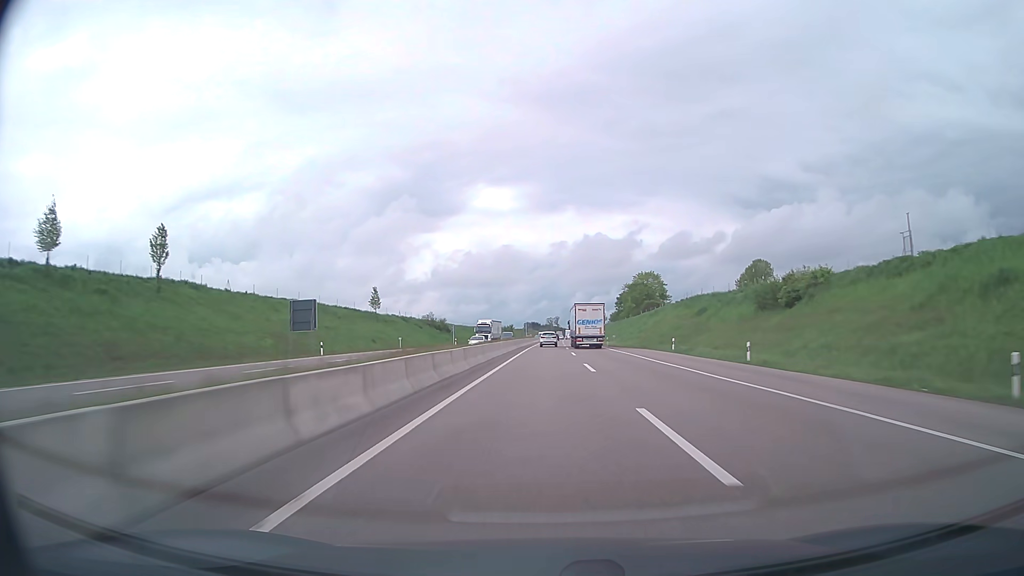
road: trunk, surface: asphalt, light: Day
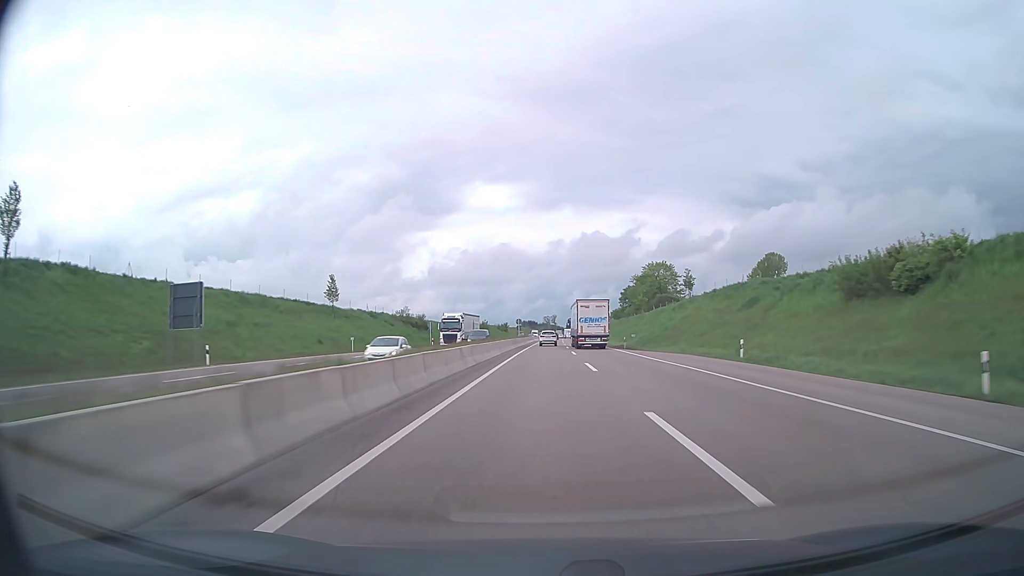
(0.0, +18.8) m; 0°
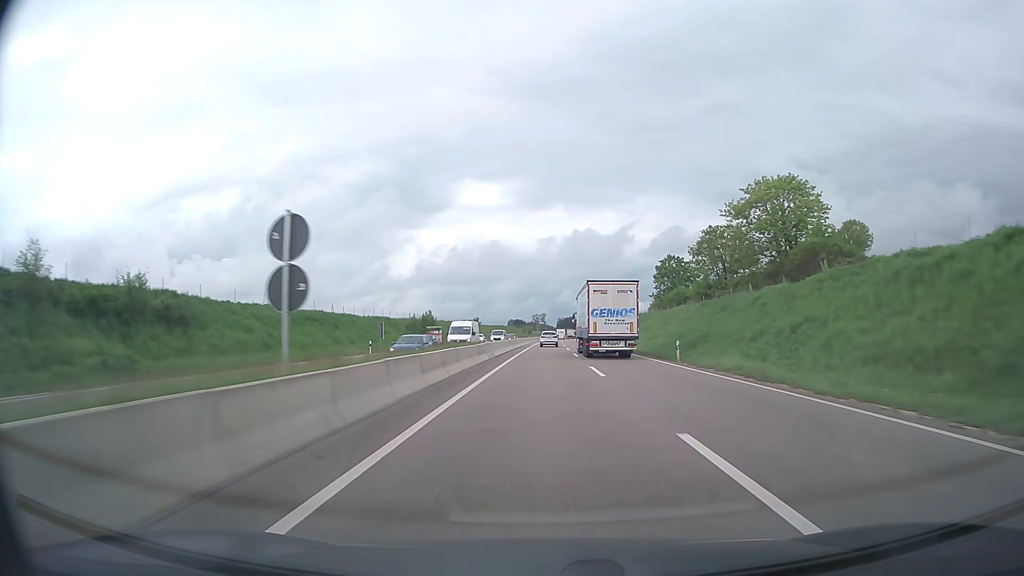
(+0.5, +74.6) m; +1°
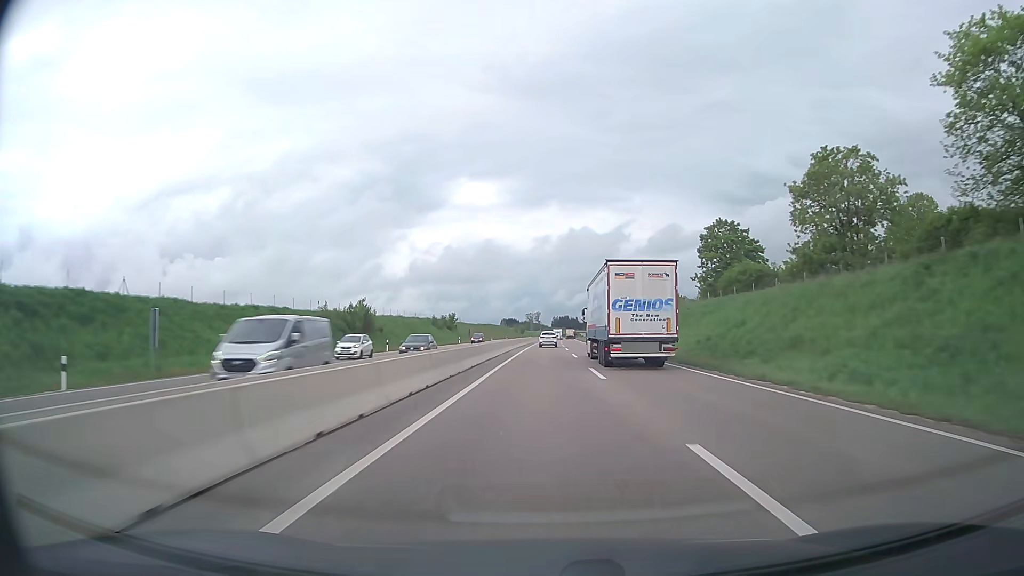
(+0.2, +36.9) m; 0°
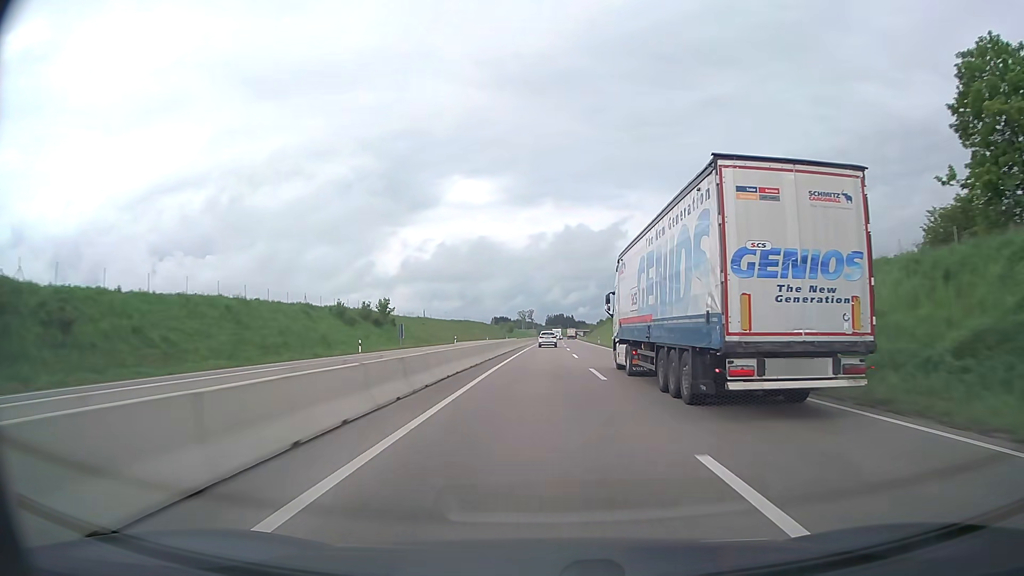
(+0.3, +54.9) m; +1°
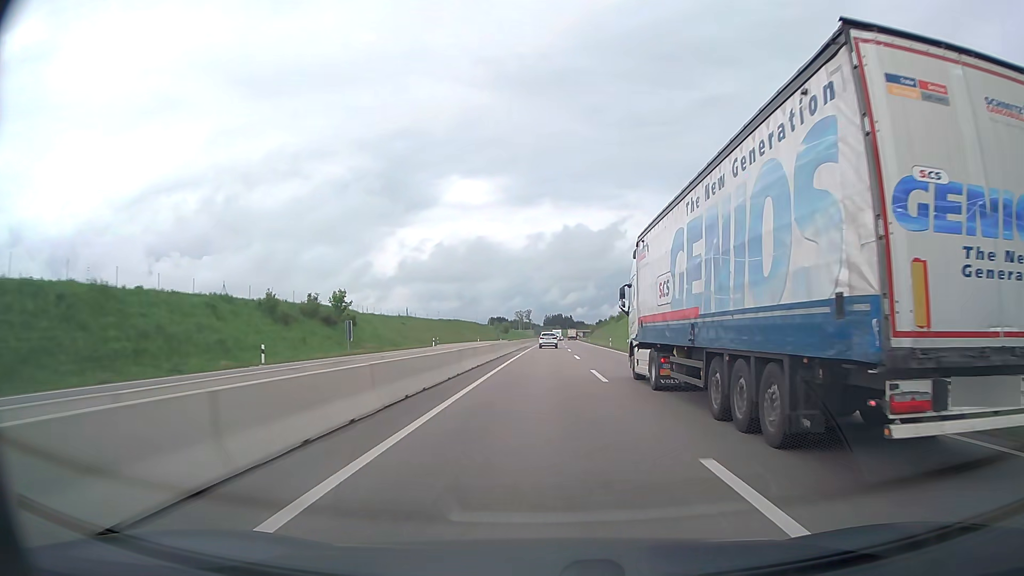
(0.0, +18.2) m; 0°
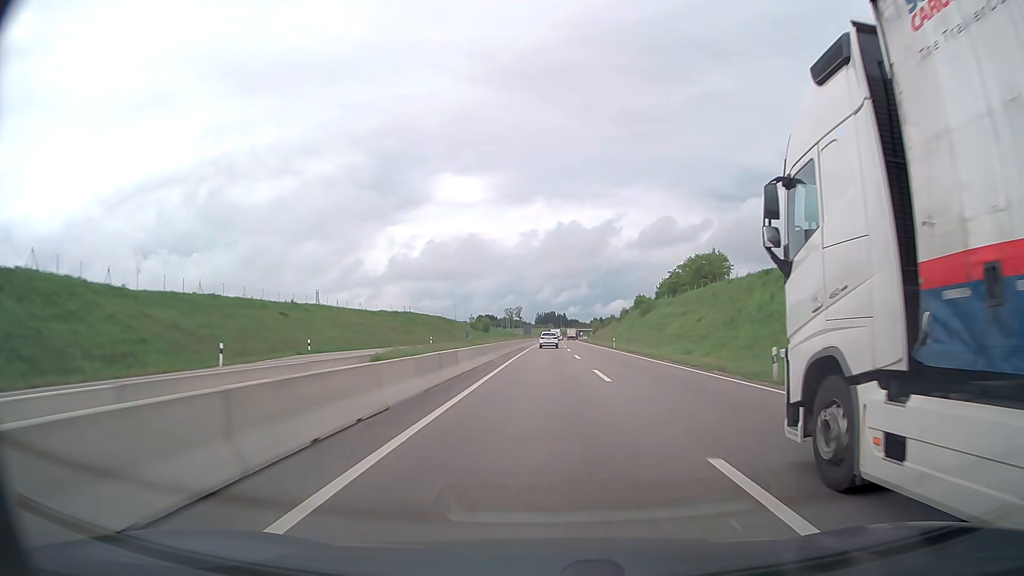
(+0.3, +54.2) m; +1°
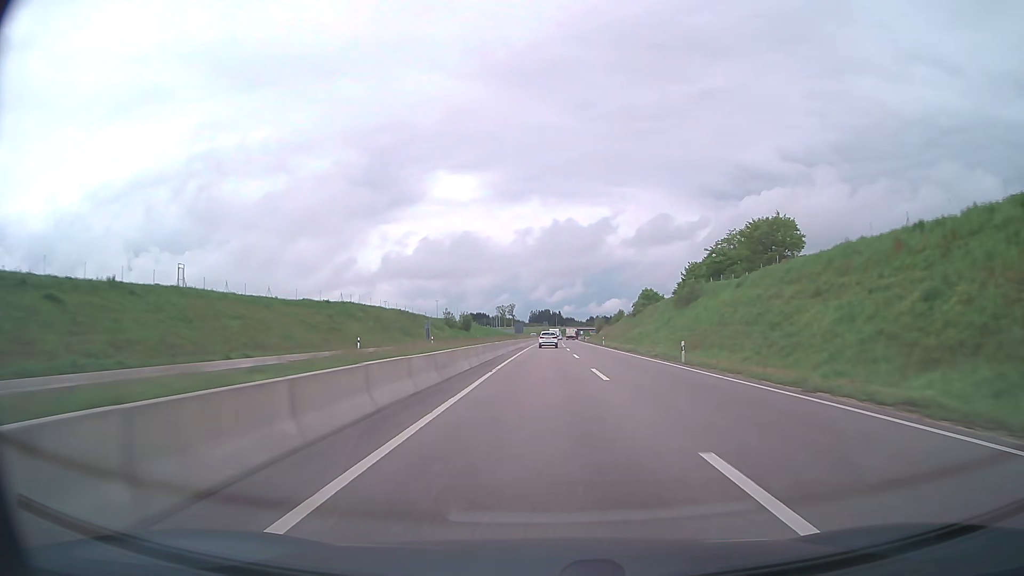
(+0.2, +35.8) m; +1°
(0, +10) (0, +20) (0, +30) (0, +40) (0, +50) (0, +60) (+1, +70) (+1, +80) (+1, +90) (+1, +100) m
